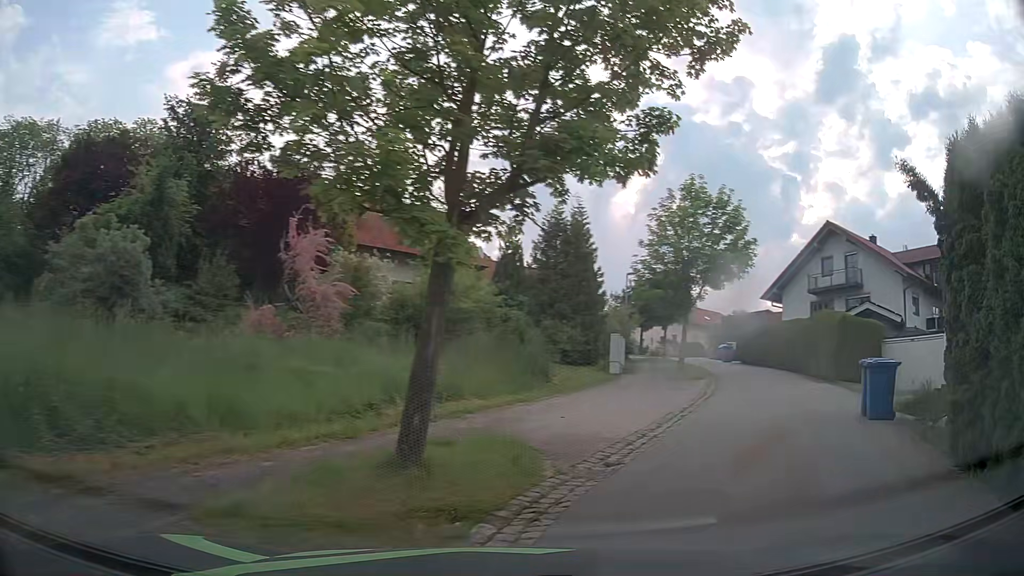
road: residential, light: Day
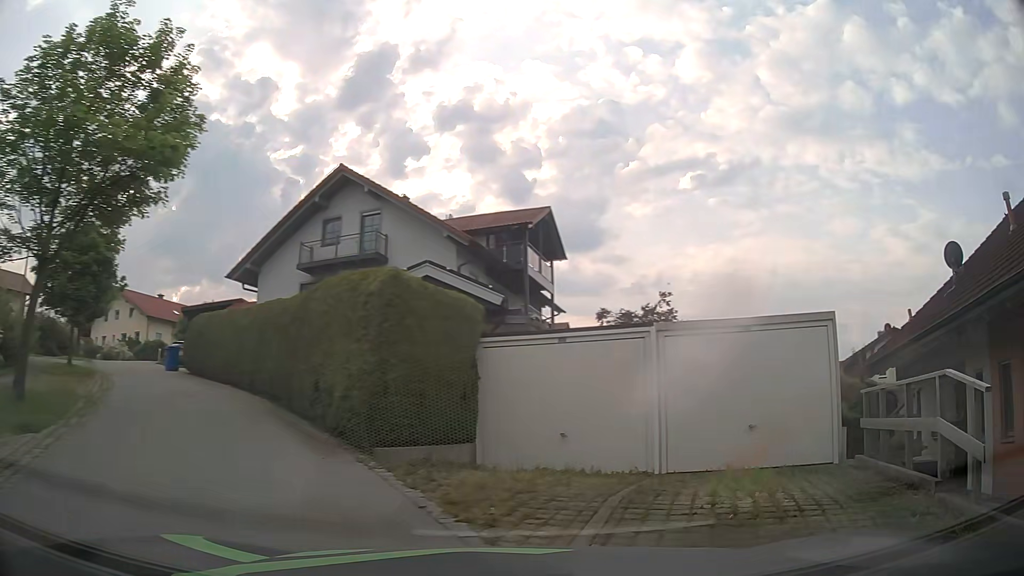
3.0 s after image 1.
(+5.7, +14.1) m; +45°
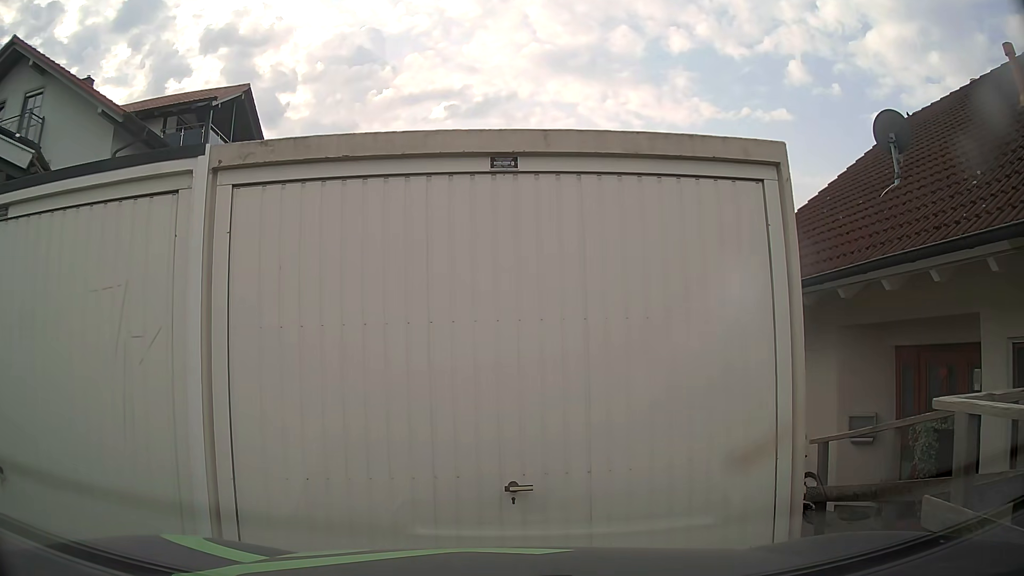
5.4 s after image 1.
(+1.8, +6.7) m; +20°
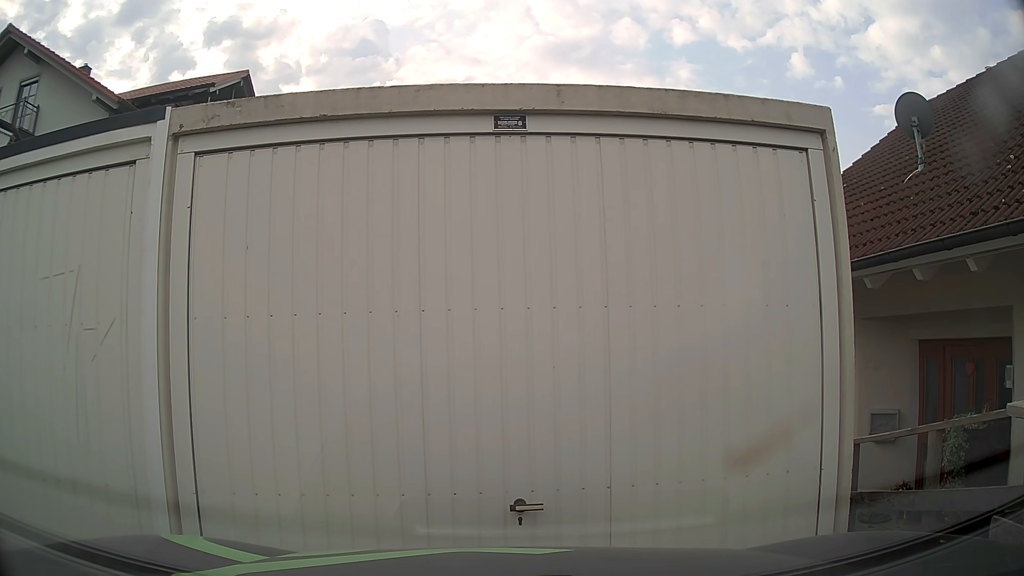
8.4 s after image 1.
(0.0, +0.5) m; 0°
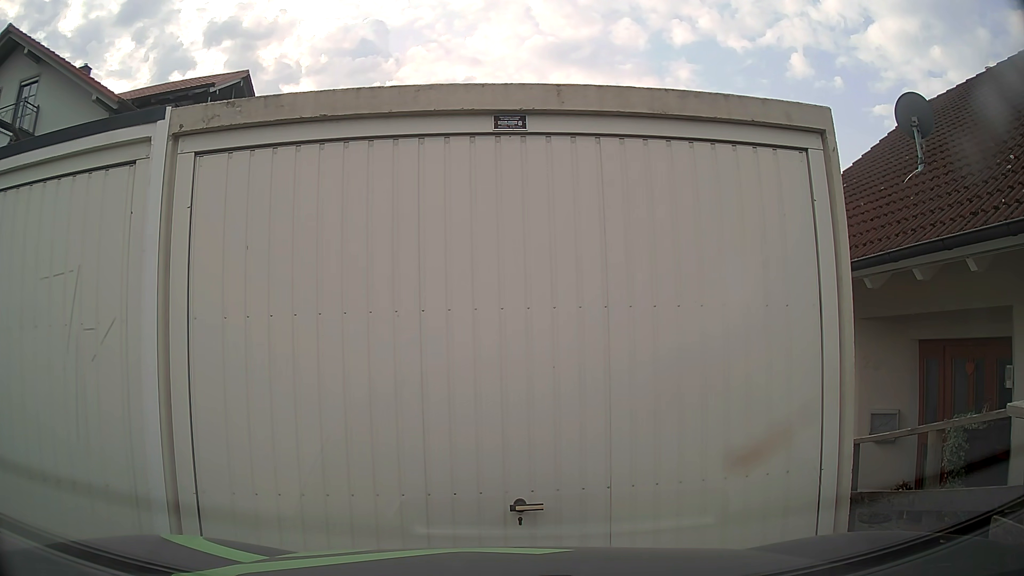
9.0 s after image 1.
(0.0, 0.0) m; 0°
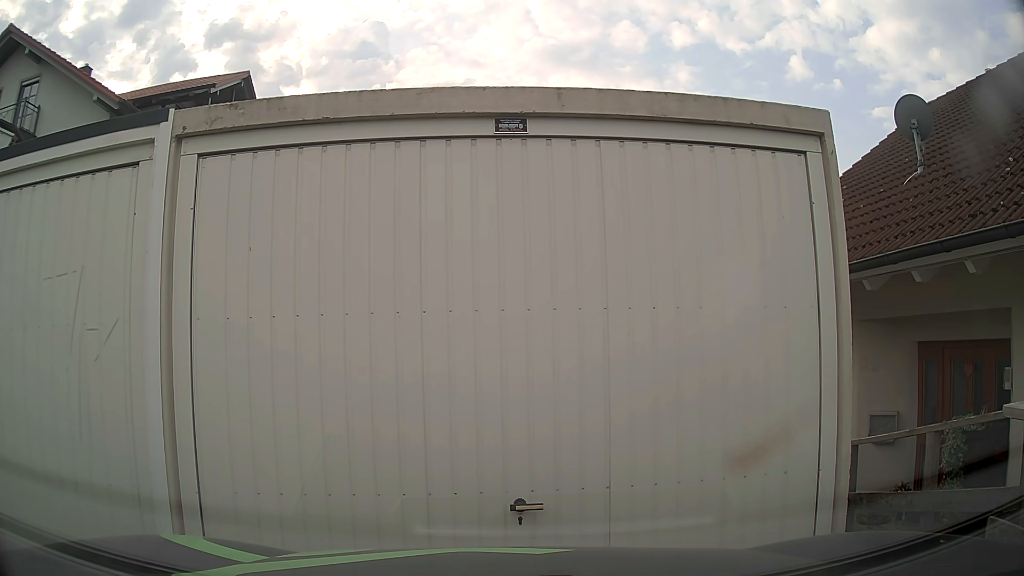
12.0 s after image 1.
(0.0, +0.1) m; 0°
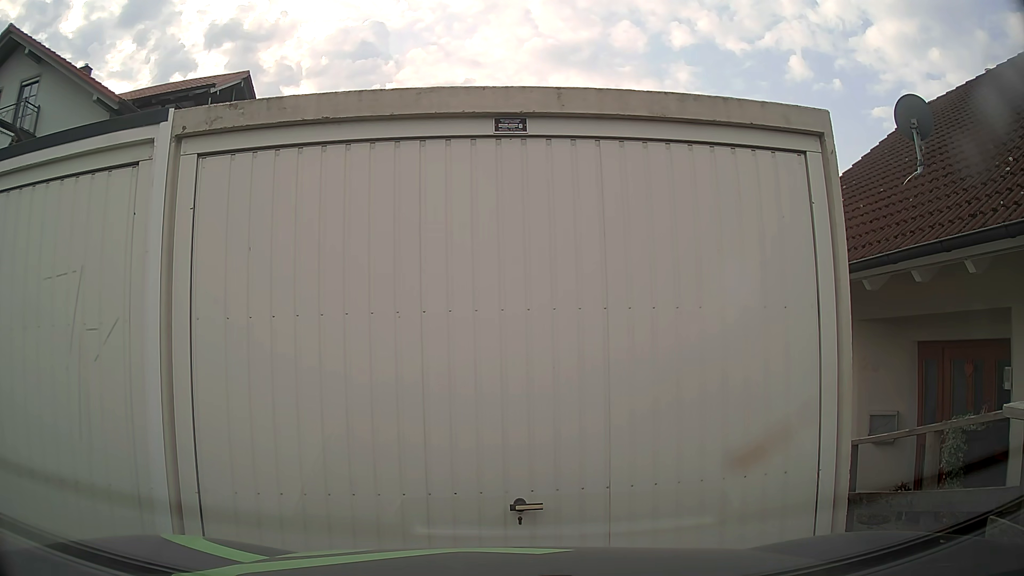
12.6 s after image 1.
(0.0, 0.0) m; 0°
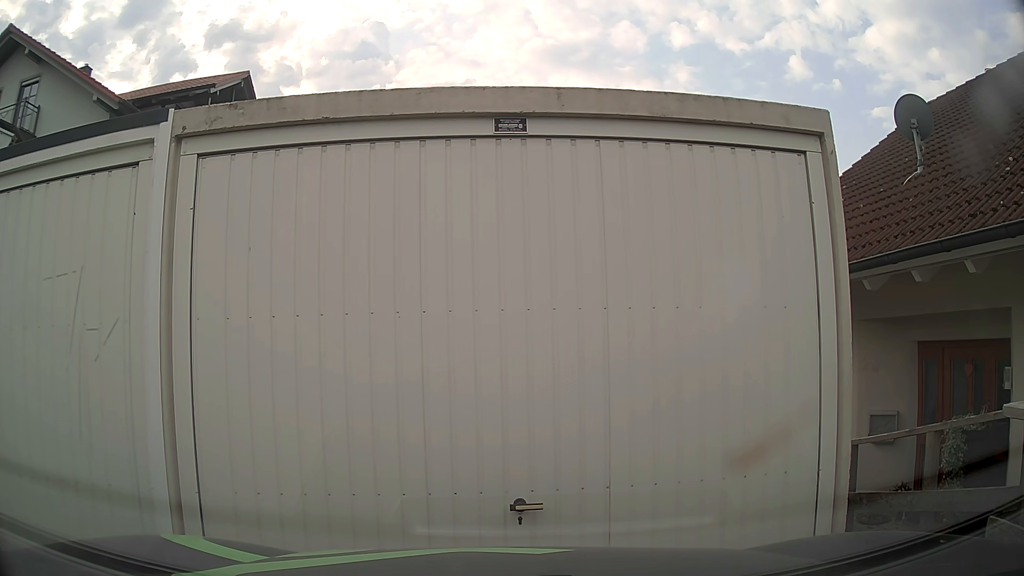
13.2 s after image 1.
(0.0, 0.0) m; 0°
